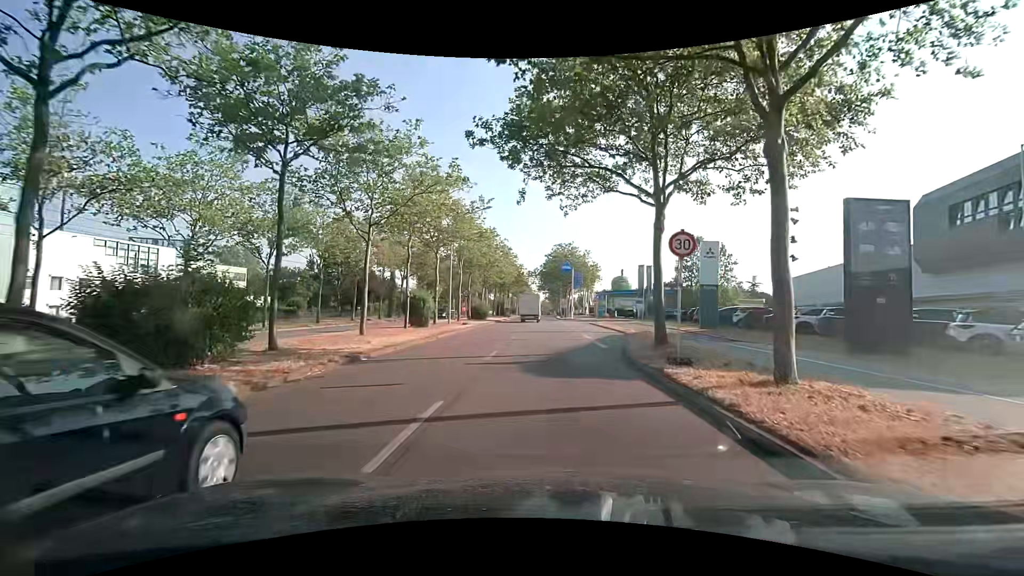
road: primary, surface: asphalt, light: Day
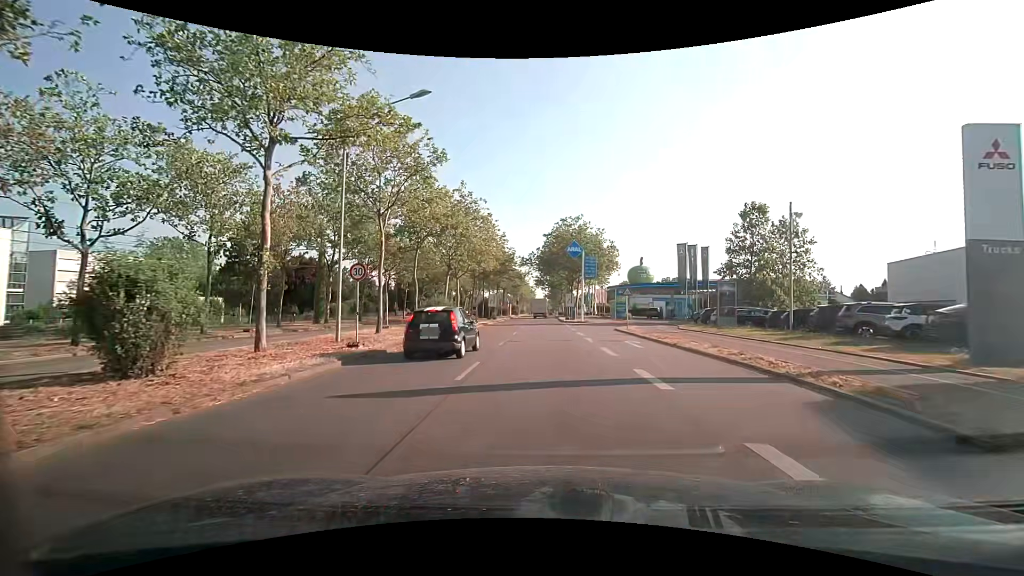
(+0.2, +22.0) m; 0°
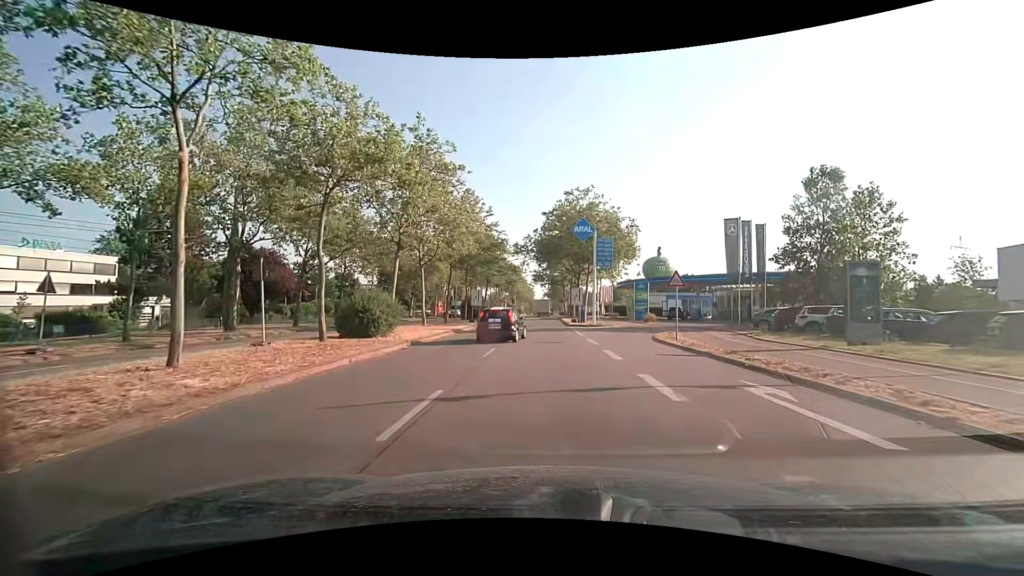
(+0.1, +13.4) m; 0°
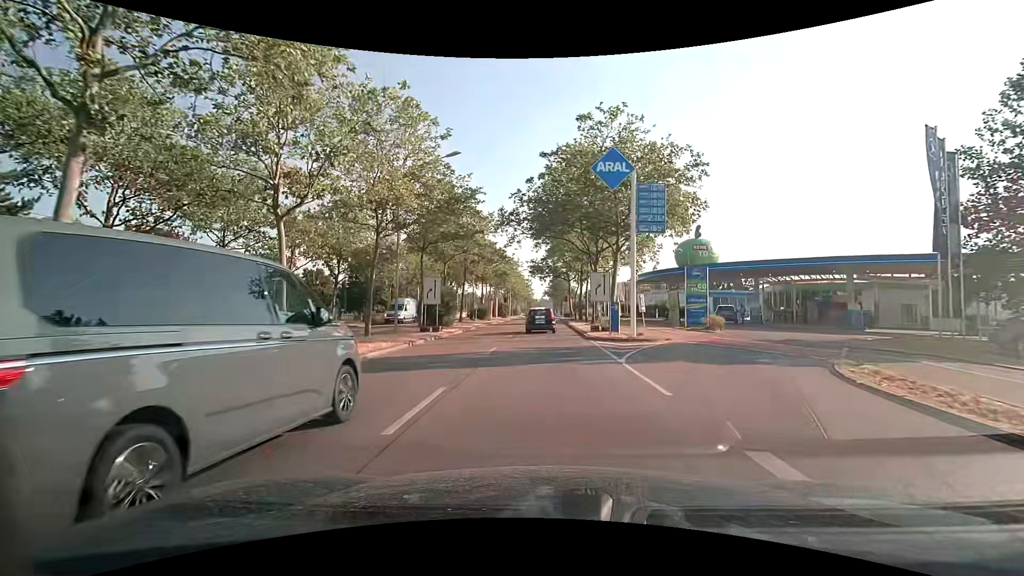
(+0.1, +17.9) m; 0°
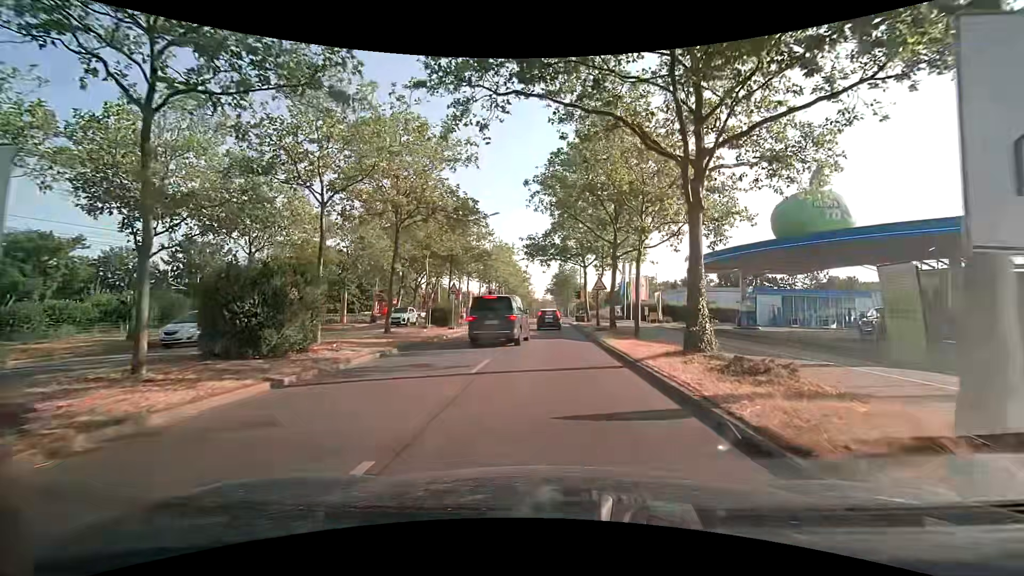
(-0.1, +22.3) m; 0°
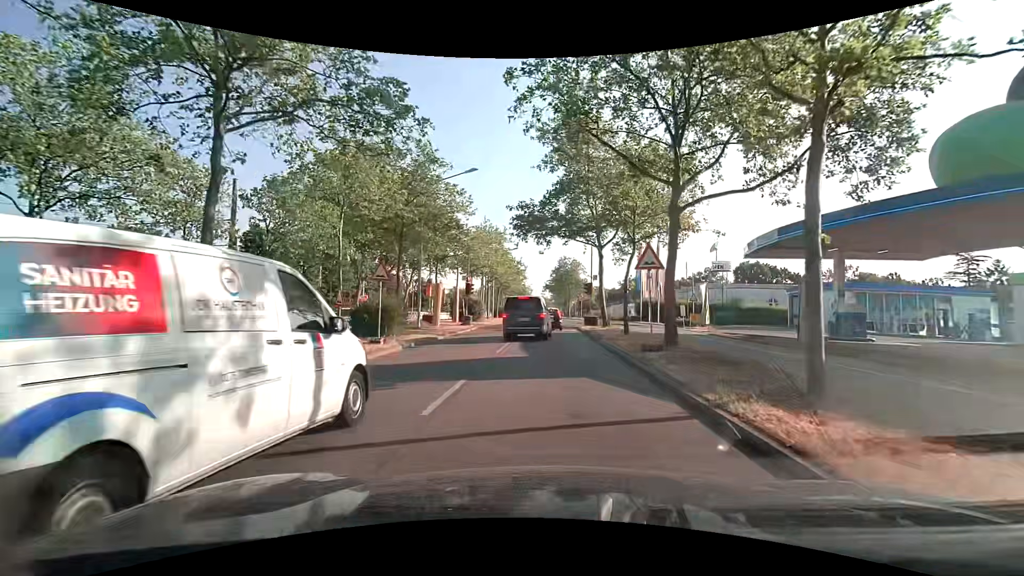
(+0.1, +13.4) m; 0°
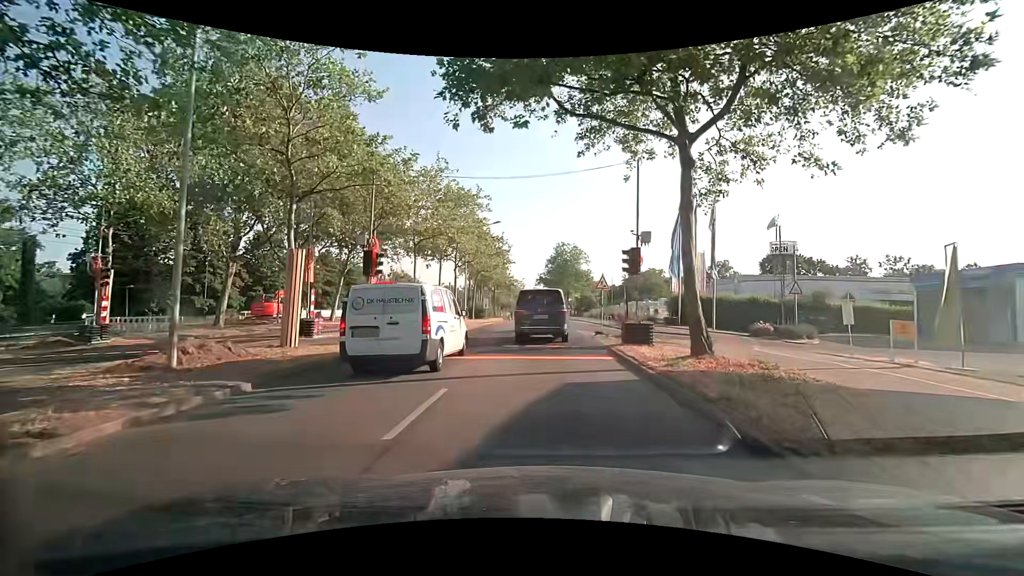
(+0.1, +19.3) m; 0°
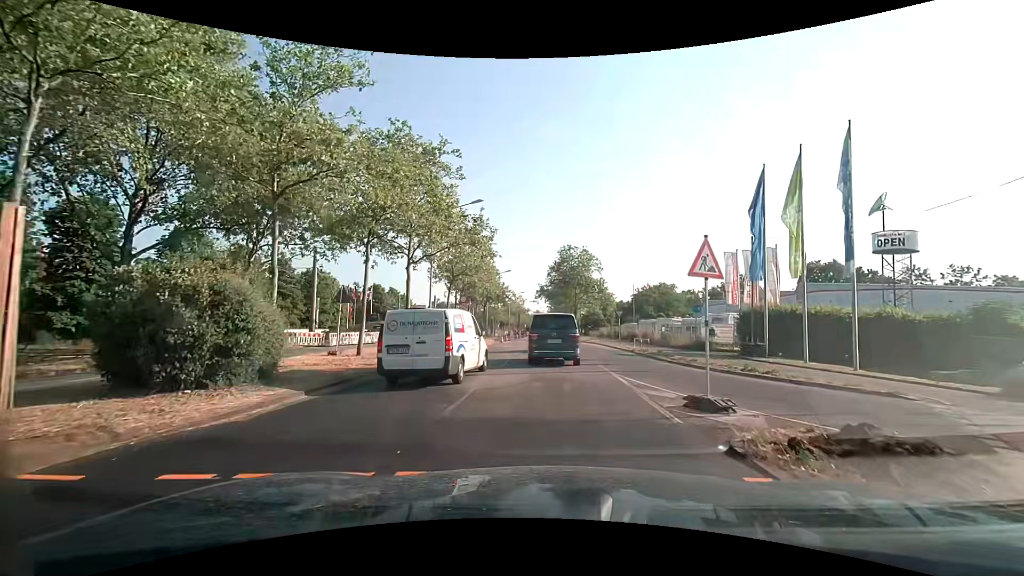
(+0.1, +15.5) m; -1°
(0, +10) (0, +20) (+1, +30) (+1, +40) (+1, +50) (+1, +60) (+1, +70) (+2, +80) (+2, +90) (+2, +100) m
